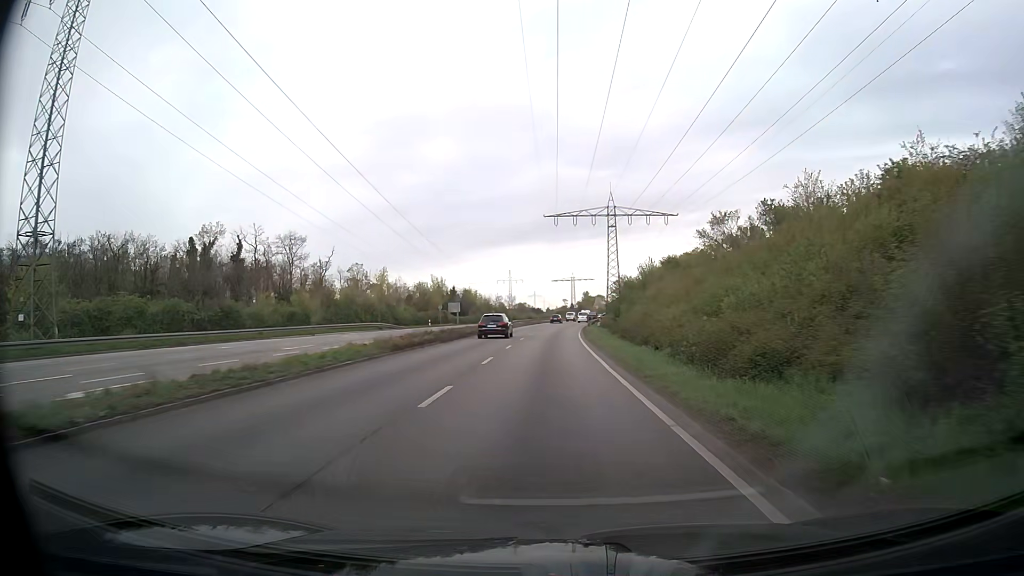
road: trunk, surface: asphalt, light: Day
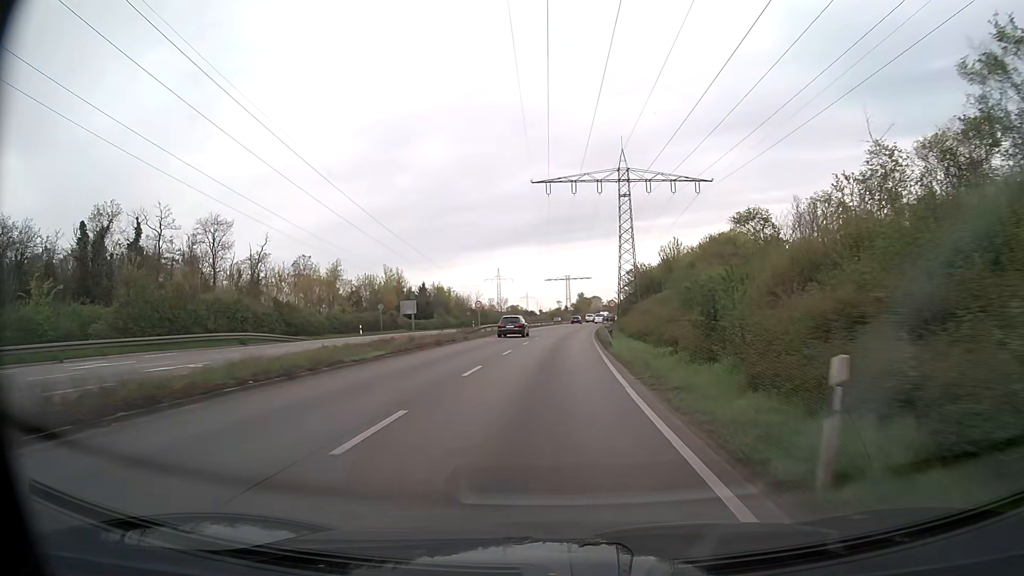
(+0.2, +31.6) m; +1°
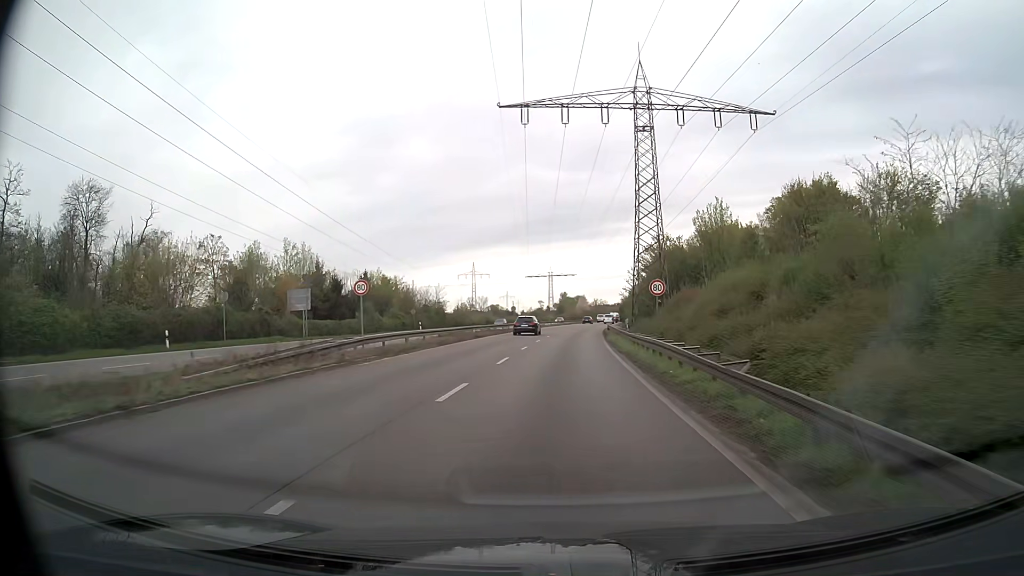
(+0.4, +31.7) m; +2°
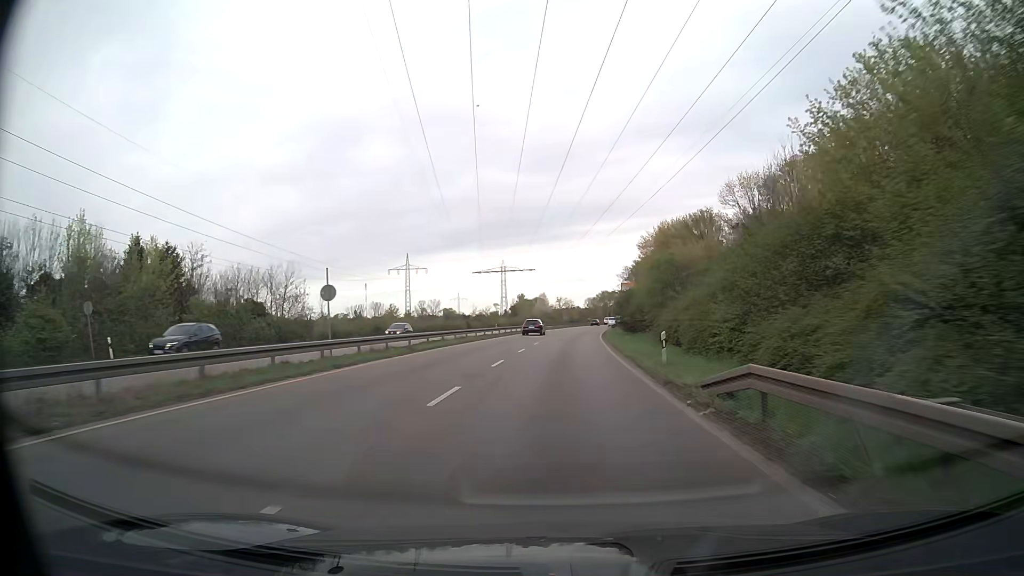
(+1.9, +54.4) m; +3°
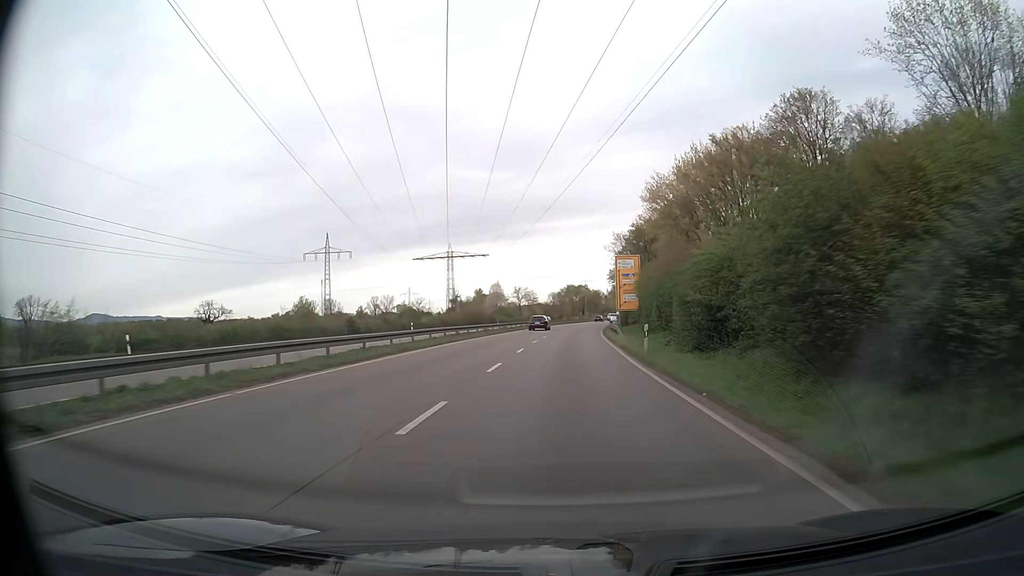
(+1.2, +48.1) m; +3°
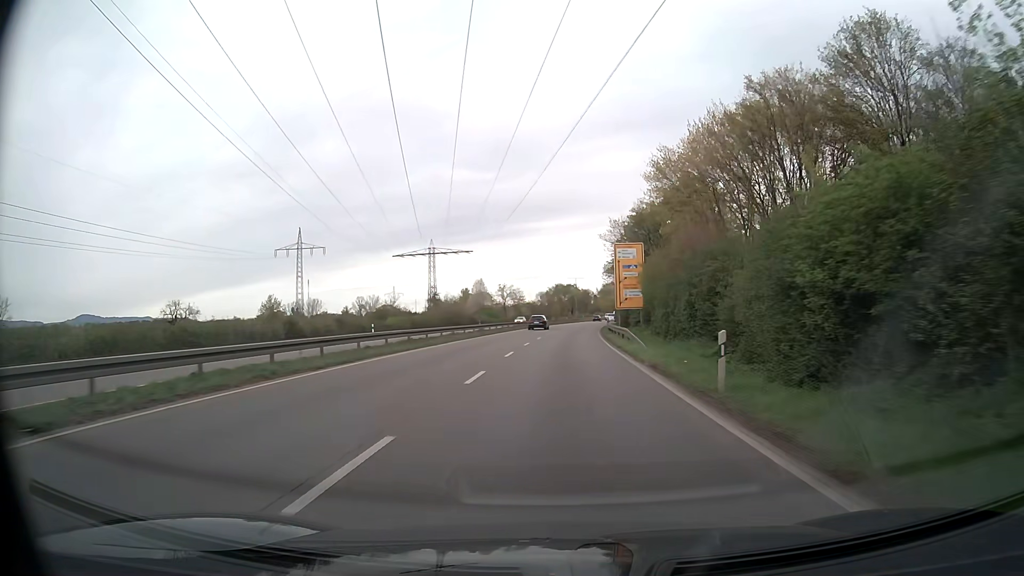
(+0.1, +12.2) m; +1°
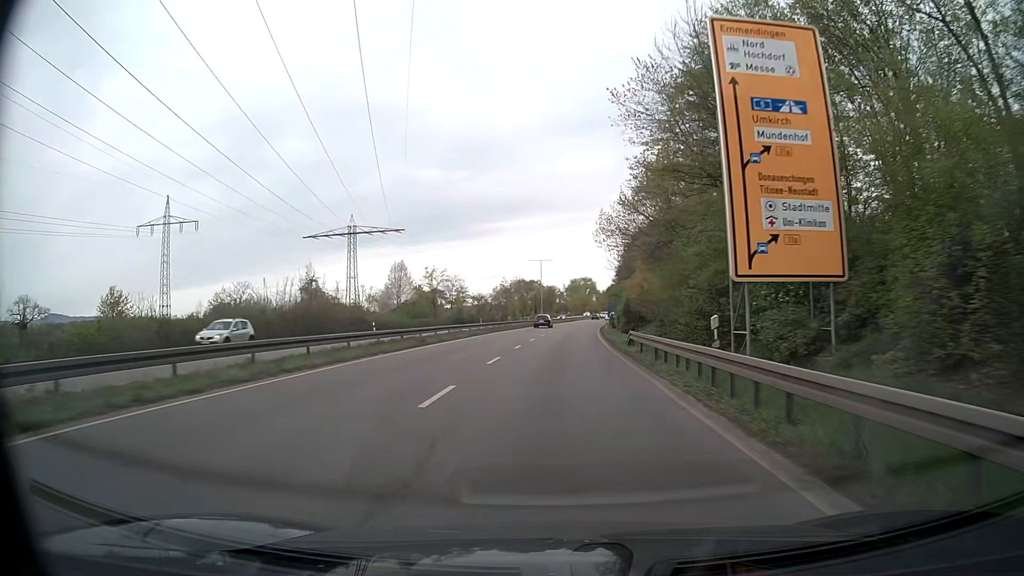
(+1.2, +48.6) m; +3°
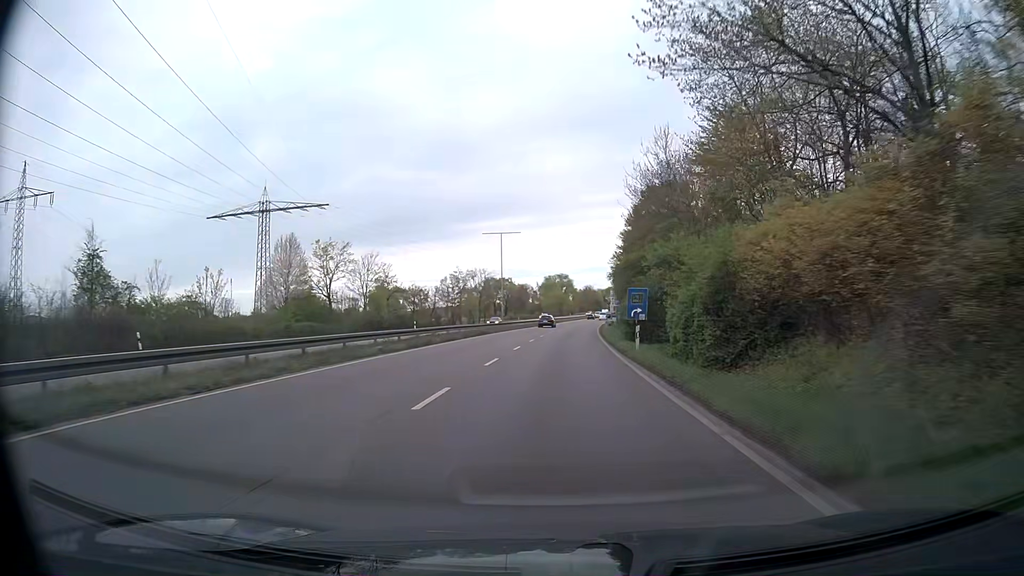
(+0.6, +36.1) m; +2°
